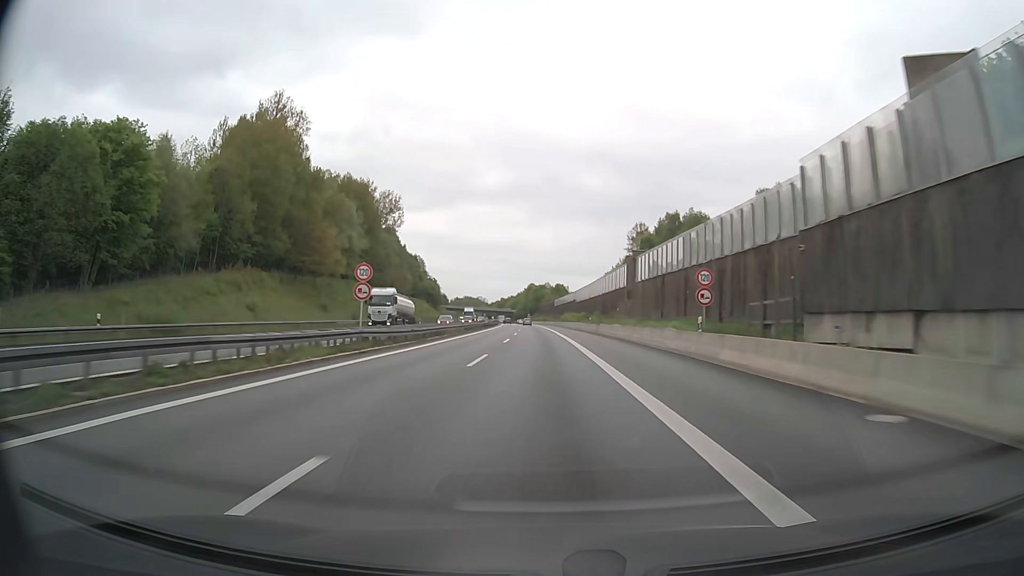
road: motorway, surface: asphalt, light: Day
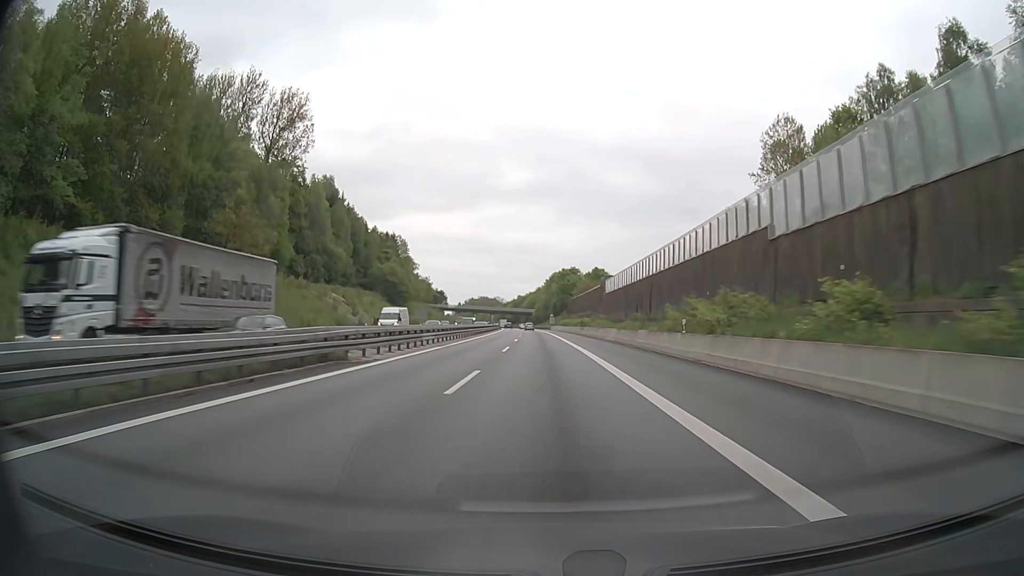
(-2.0, +96.2) m; -2°
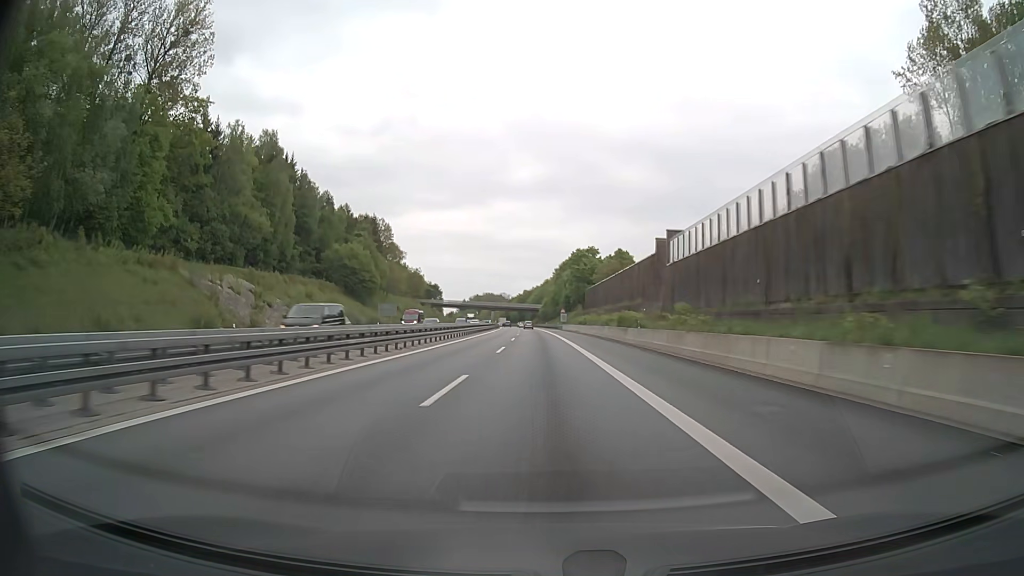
(-0.1, +38.1) m; -1°
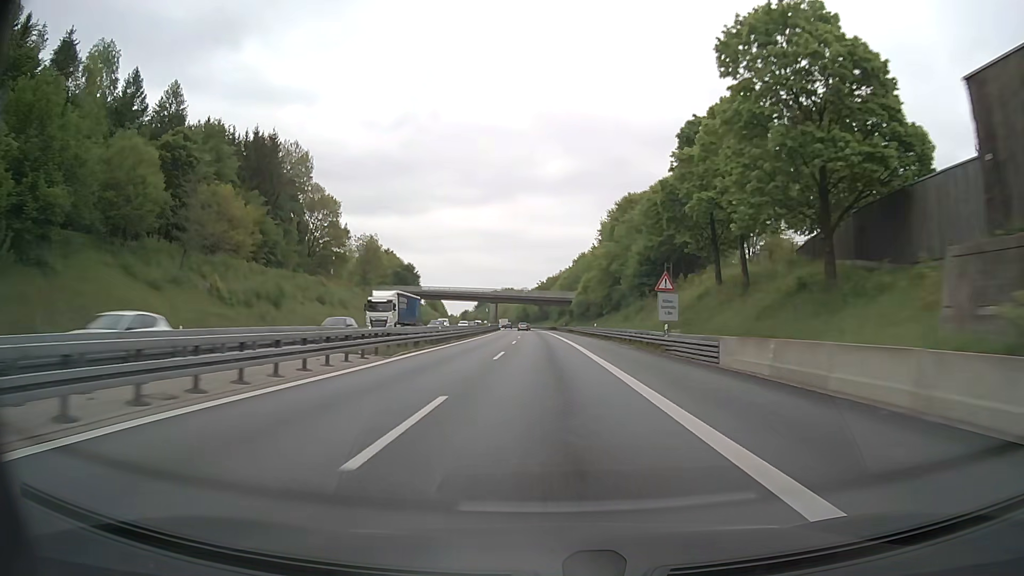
(-2.0, +95.1) m; -2°
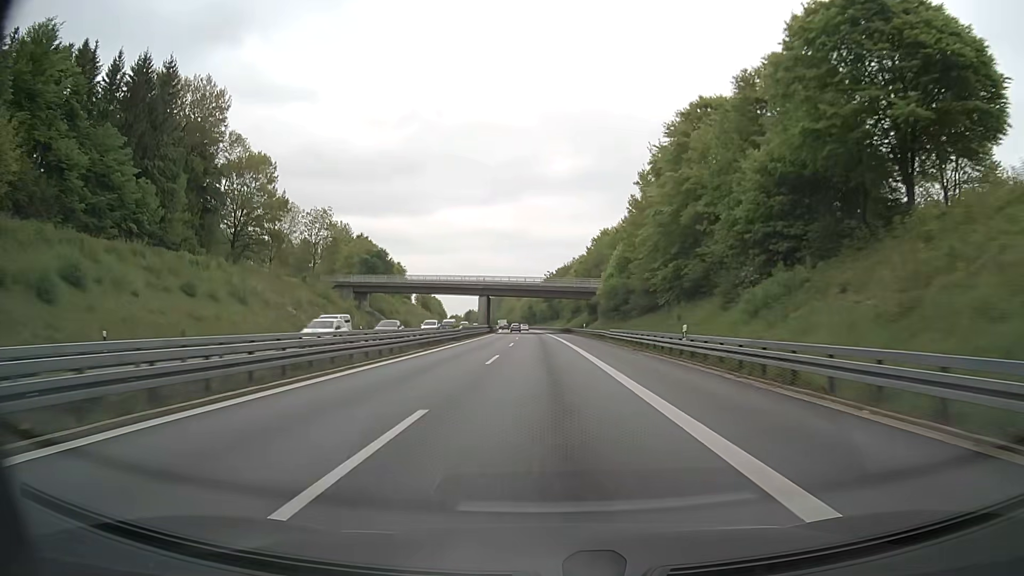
(-0.3, +38.0) m; -1°
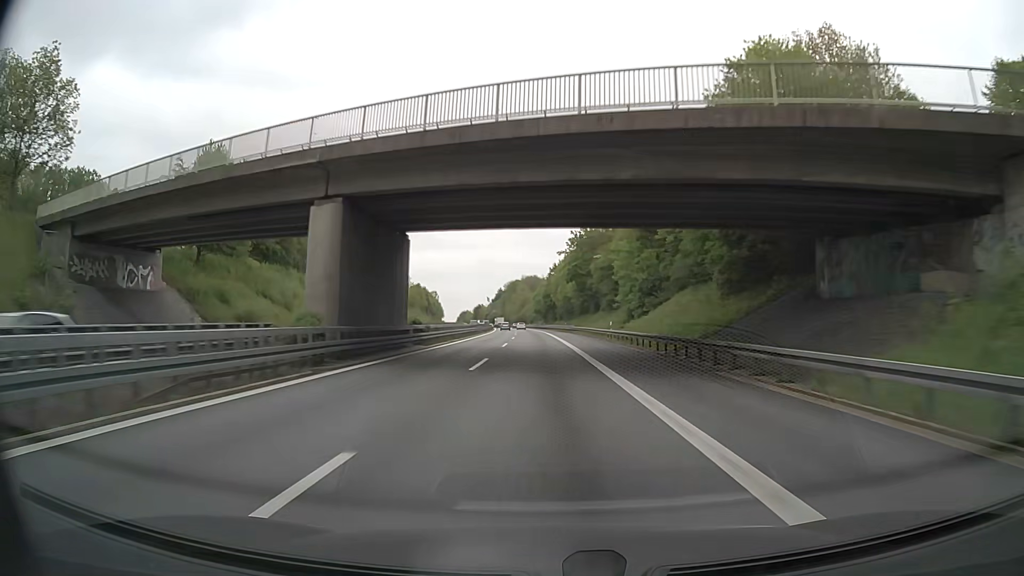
(-1.7, +76.1) m; -2°
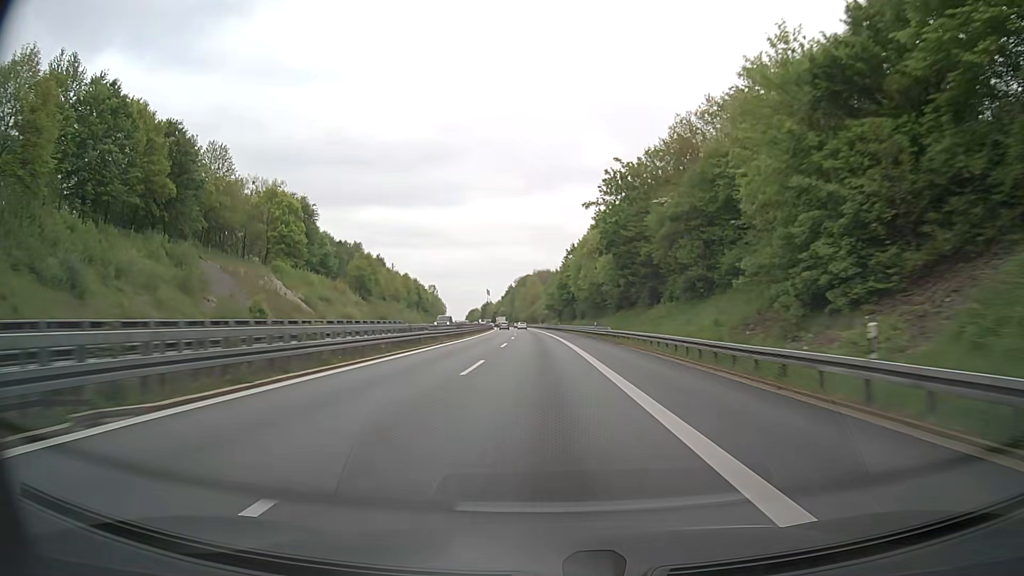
(-0.3, +38.1) m; 0°
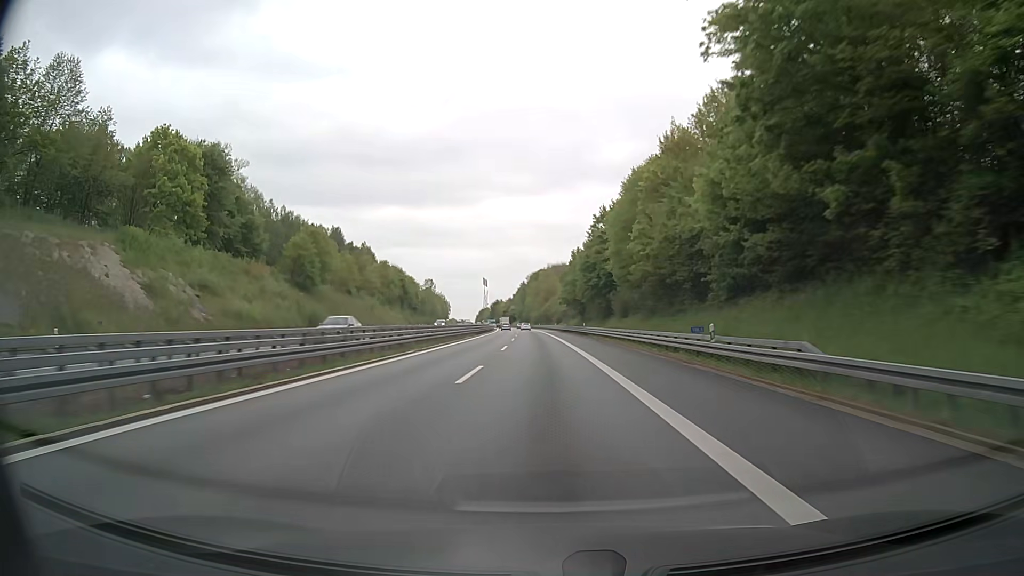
(-0.8, +38.1) m; -2°
(0, +10) (0, +20) (0, +30) (0, +40) (-1, +50) (-1, +60) (-1, +70) (-2, +80) (-2, +90) (-3, +100) m
